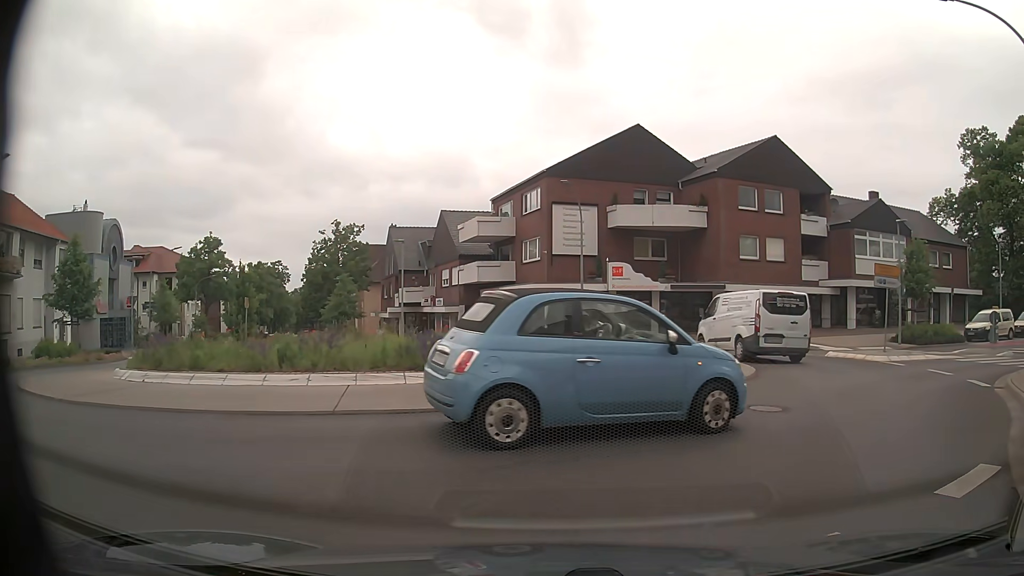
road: unclassified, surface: asphalt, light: Day
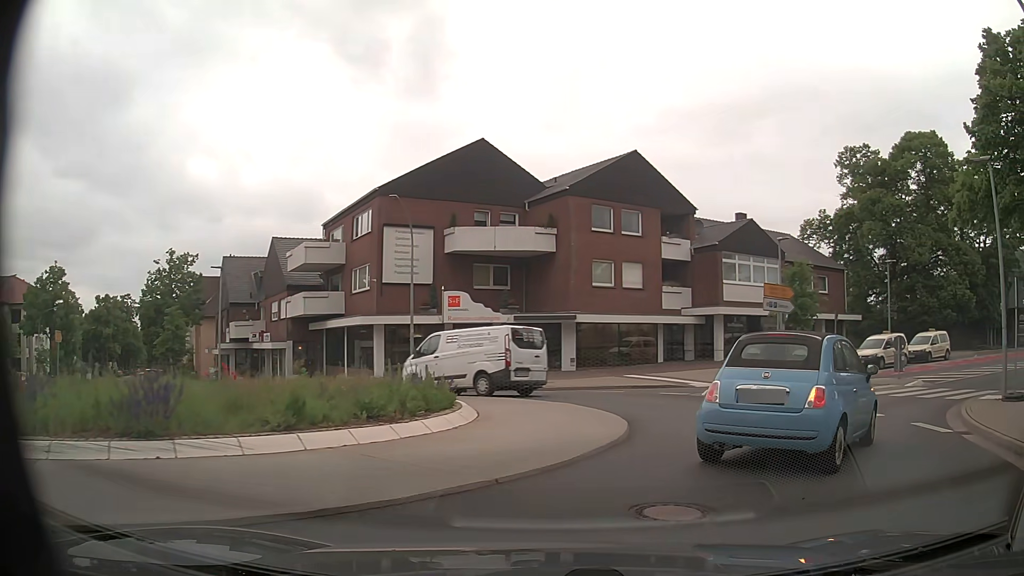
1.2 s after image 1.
(+0.3, +4.3) m; +11°
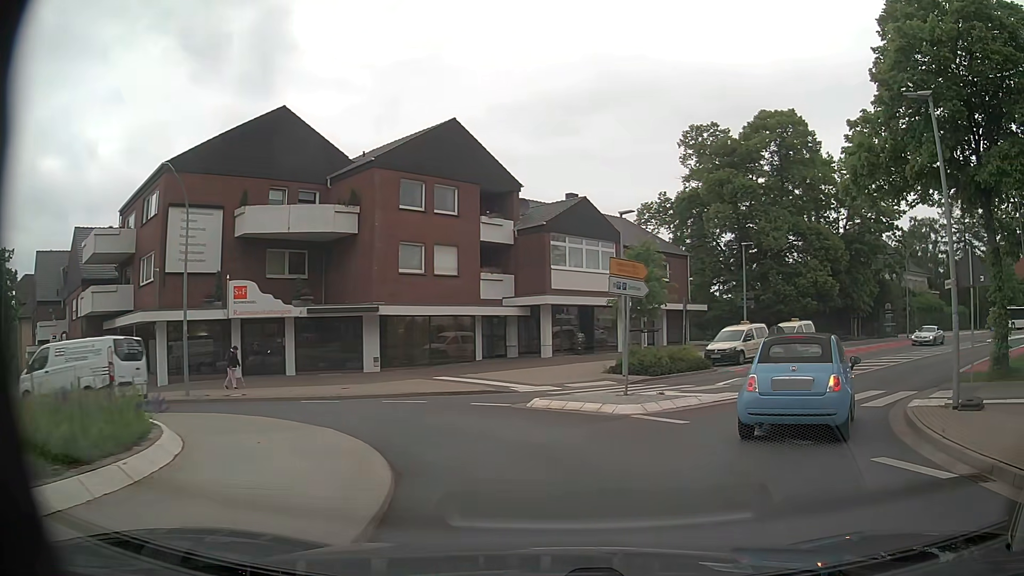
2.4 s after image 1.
(+0.7, +5.0) m; +16°
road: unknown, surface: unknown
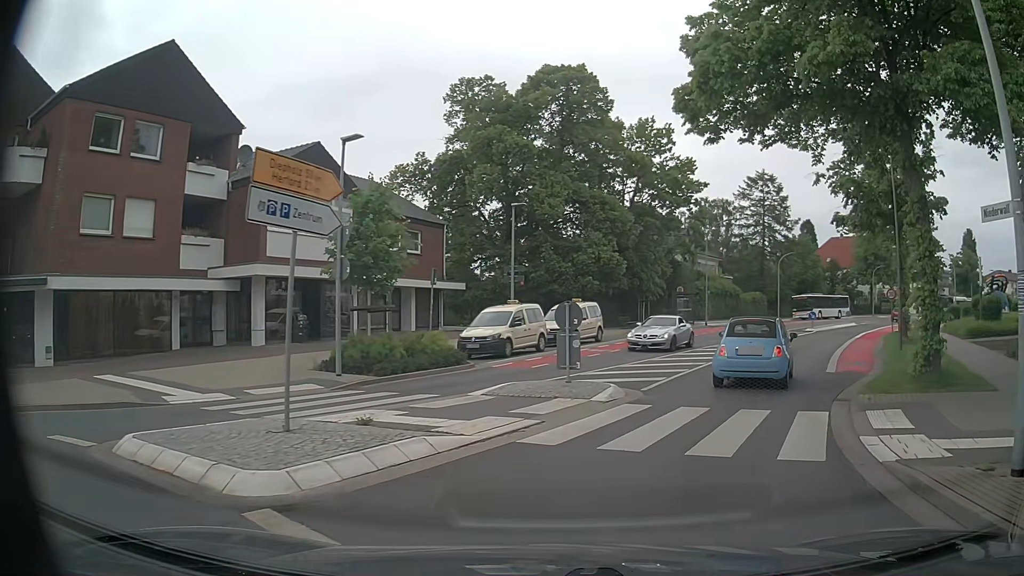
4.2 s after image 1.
(+1.3, +7.6) m; +21°
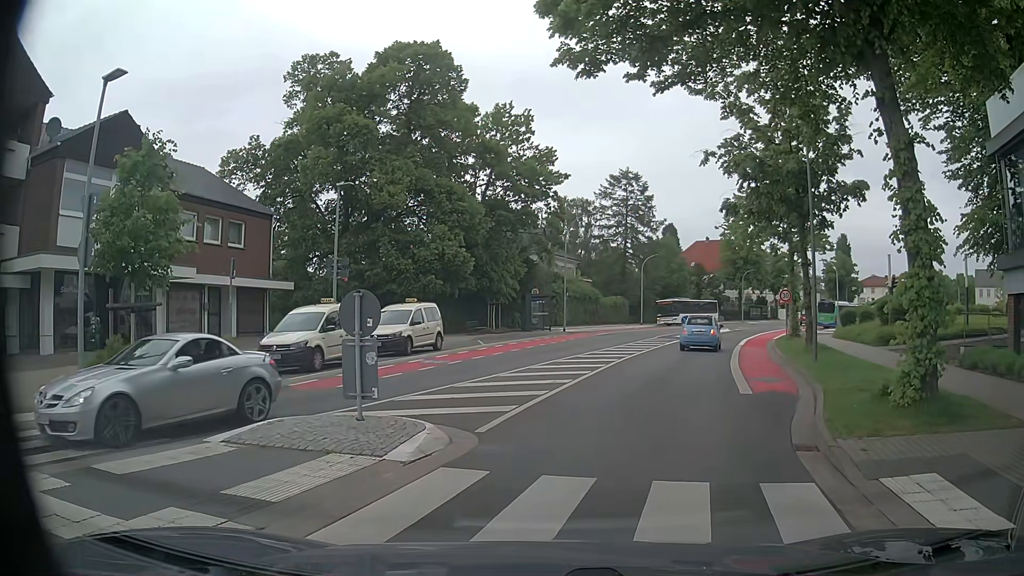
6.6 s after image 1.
(+0.4, +4.7) m; +11°
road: unclassified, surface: asphalt
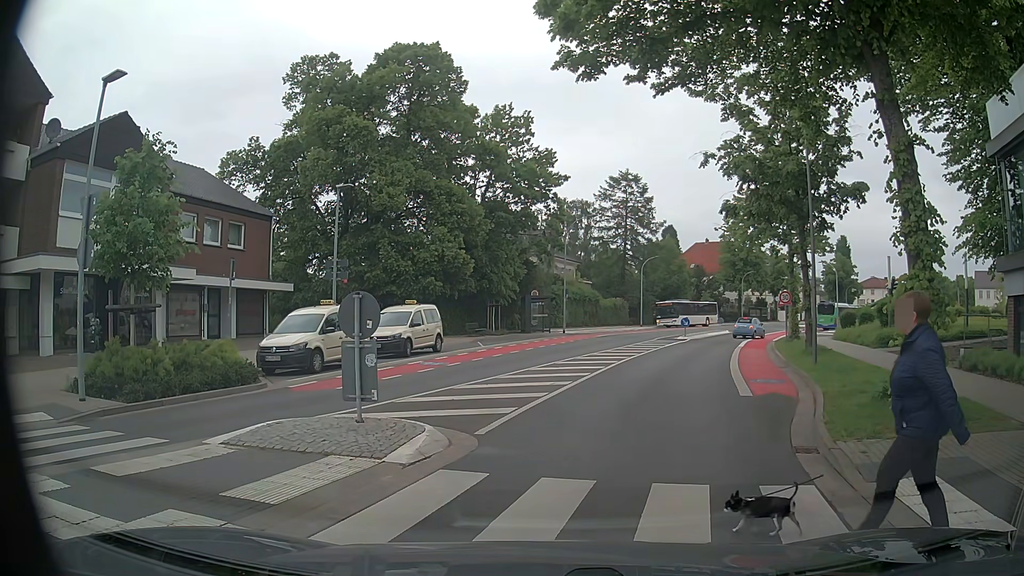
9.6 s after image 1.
(0.0, +0.1) m; 0°
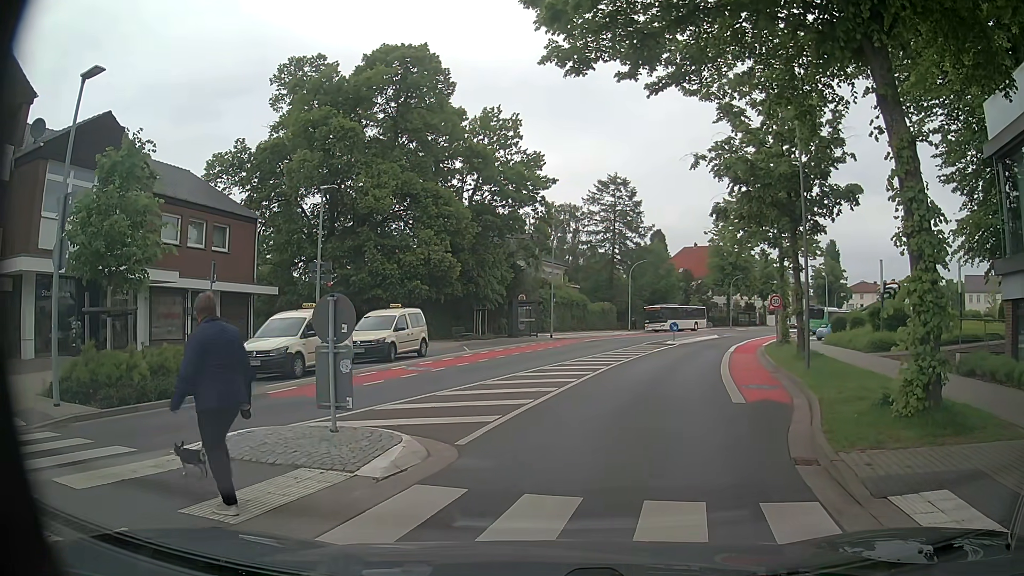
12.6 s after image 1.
(0.0, +0.5) m; 0°
